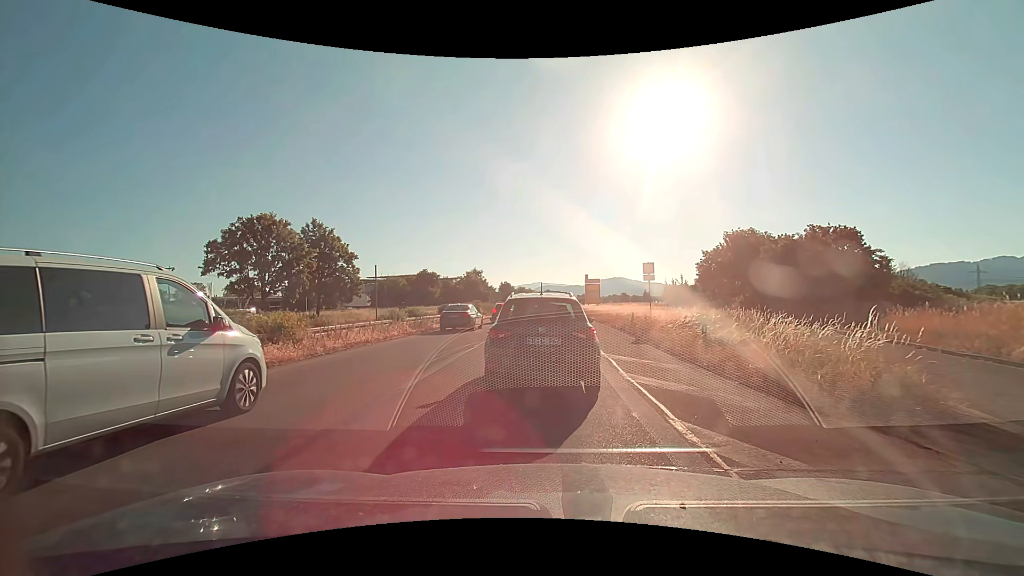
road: trunk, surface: asphalt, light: Day
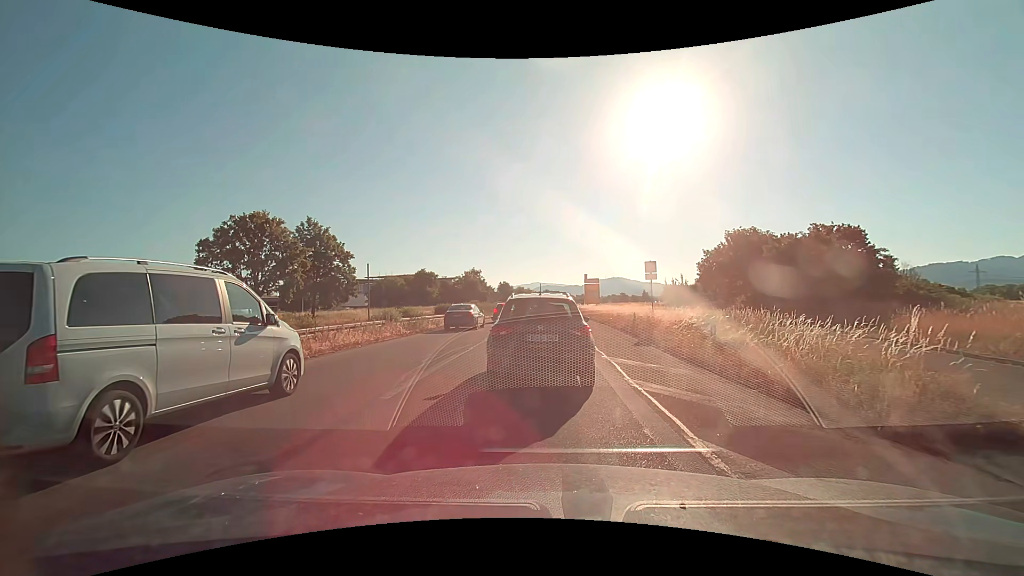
(0.0, +0.8) m; -1°
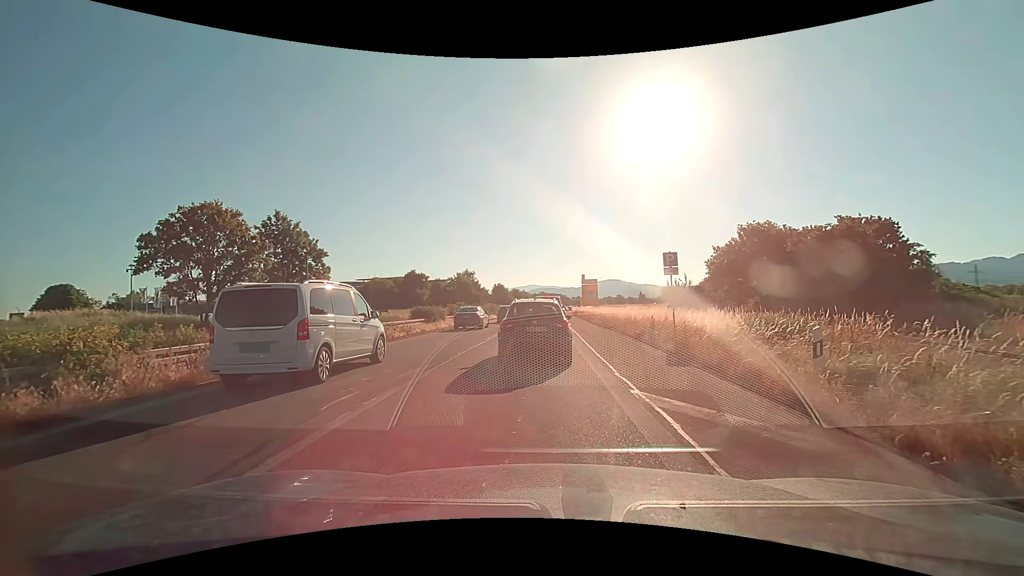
(+0.1, +5.3) m; +1°
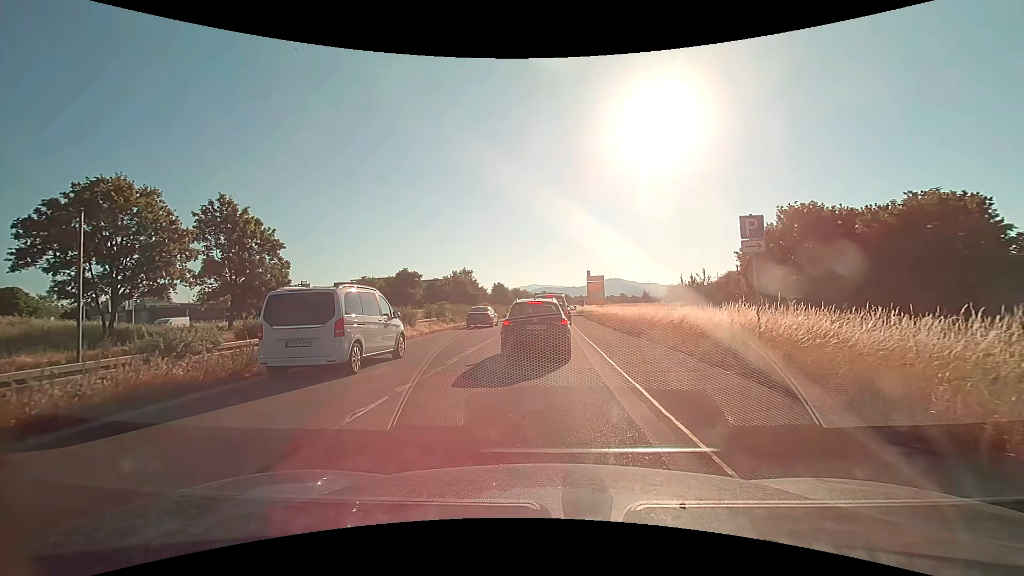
(+0.1, +8.3) m; 0°
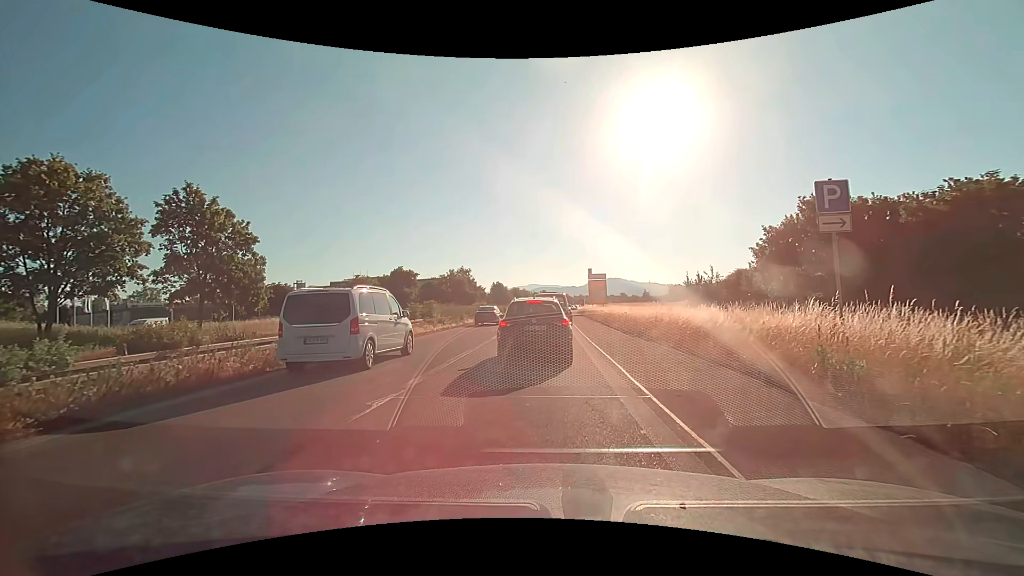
(0.0, +3.6) m; 0°
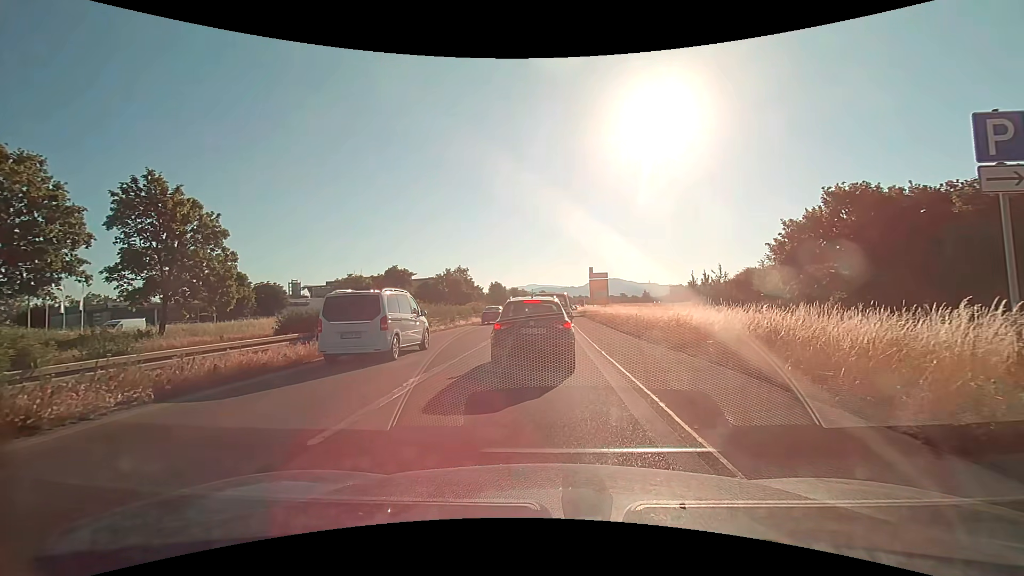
(0.0, +3.4) m; 0°
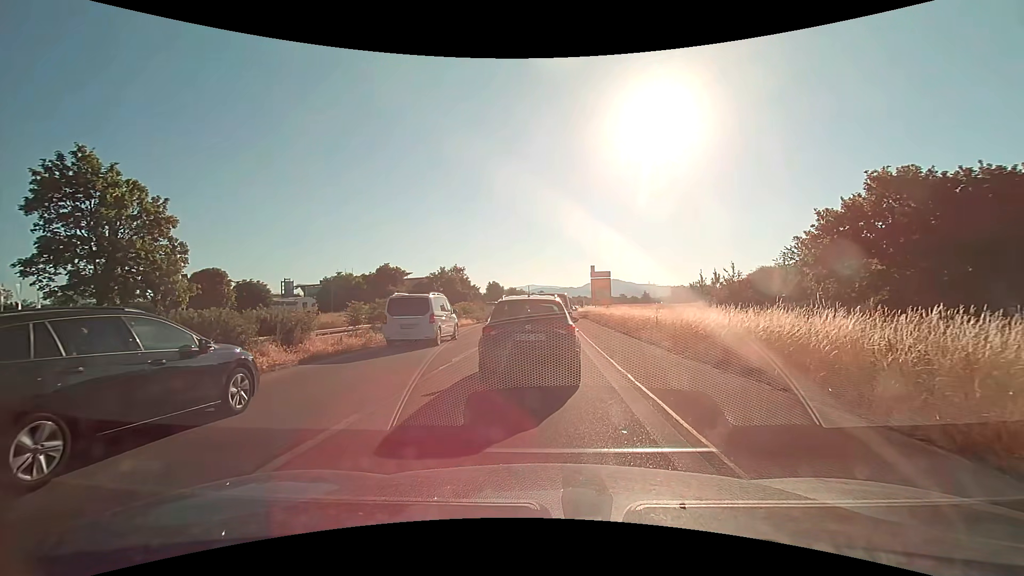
(+0.1, +4.7) m; +1°
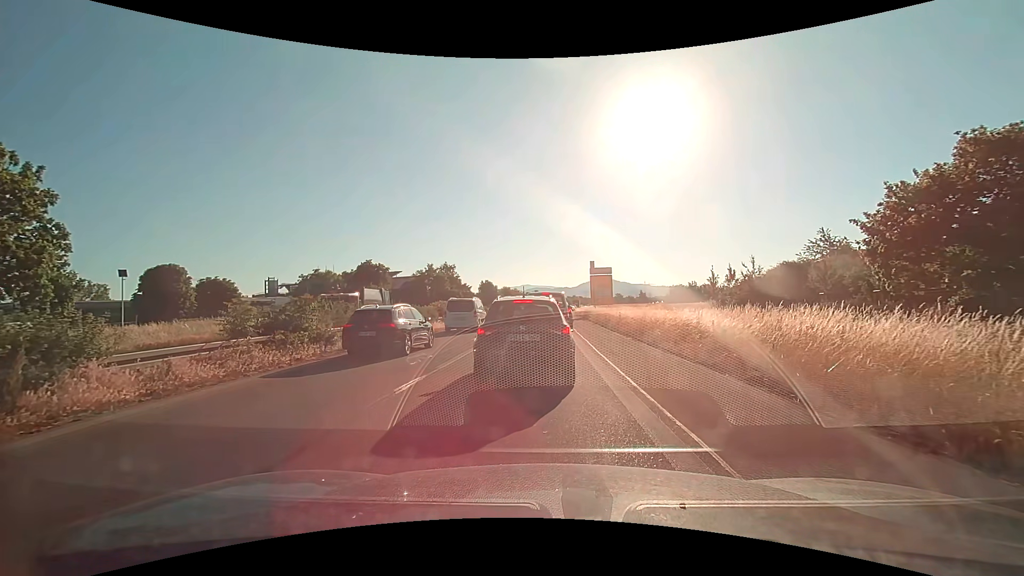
(0.0, +7.2) m; 0°
